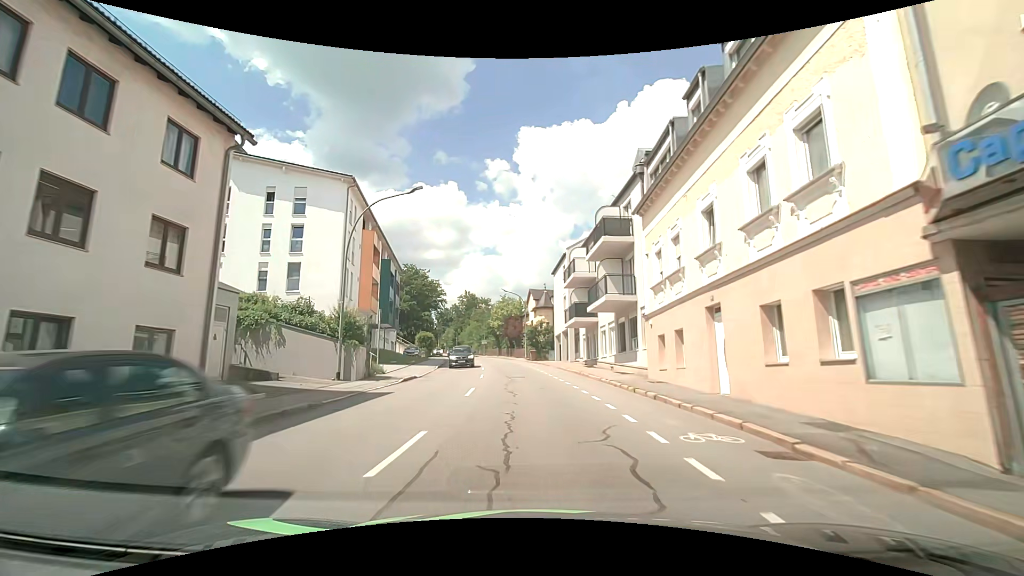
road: tertiary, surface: asphalt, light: Day
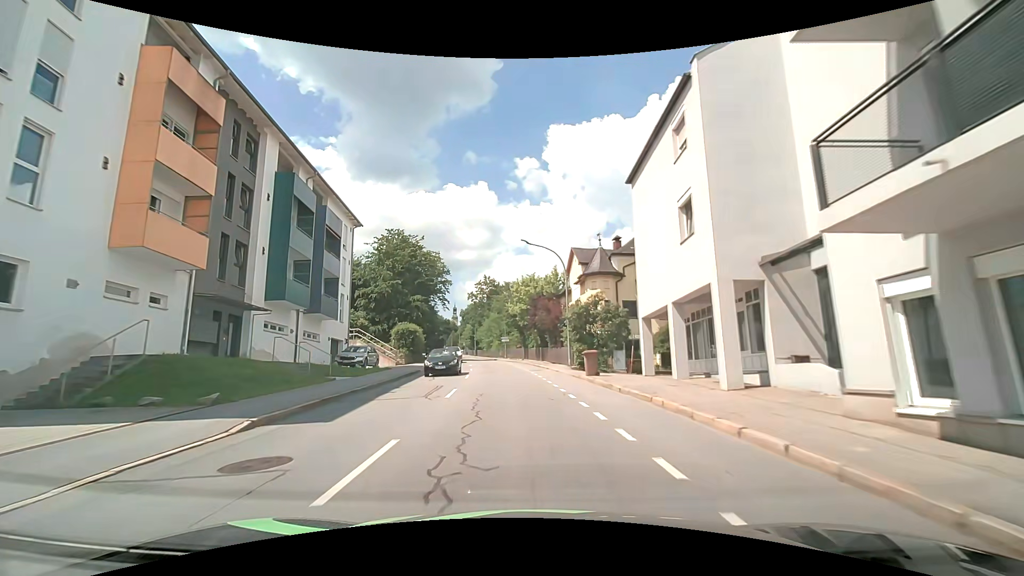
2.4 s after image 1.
(-1.2, +28.3) m; -5°
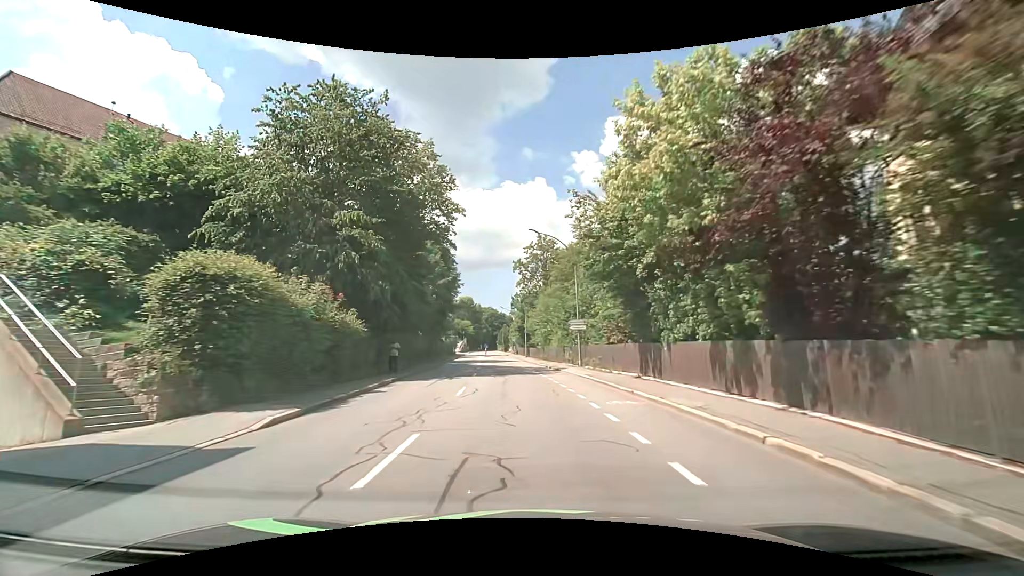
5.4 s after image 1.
(-1.8, +36.0) m; -6°
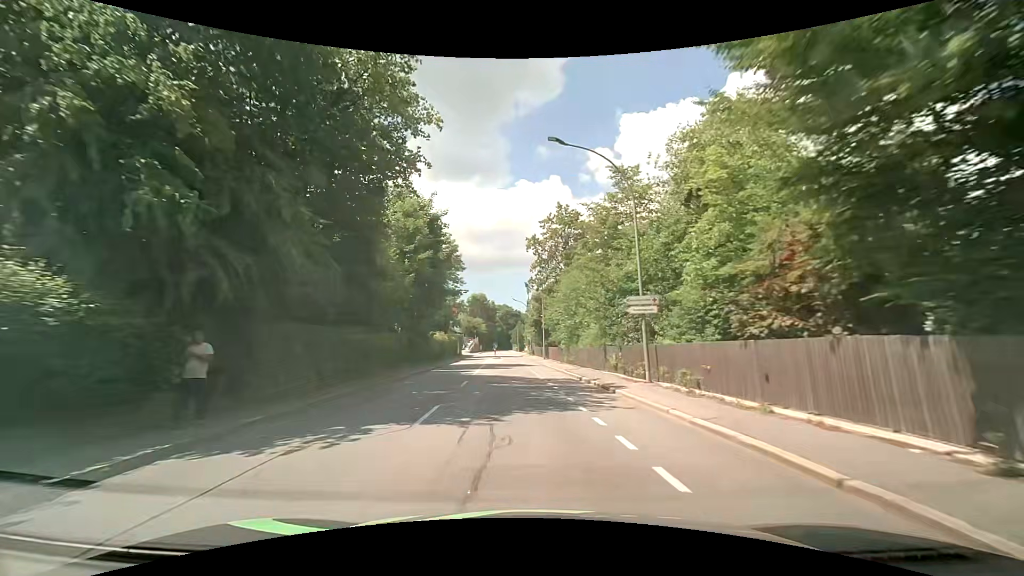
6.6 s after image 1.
(-0.3, +14.1) m; -2°
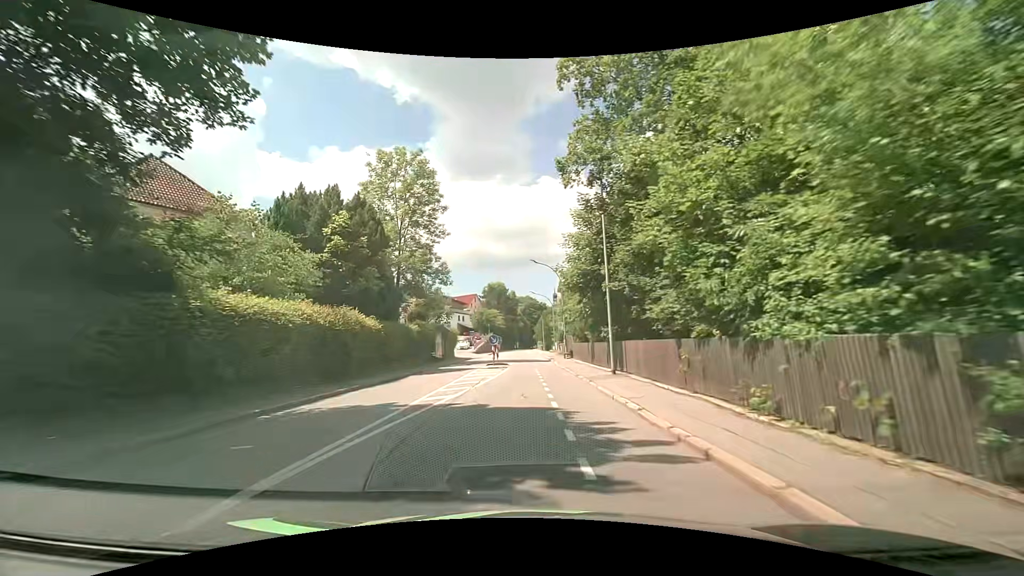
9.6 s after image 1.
(-0.5, +33.6) m; -3°
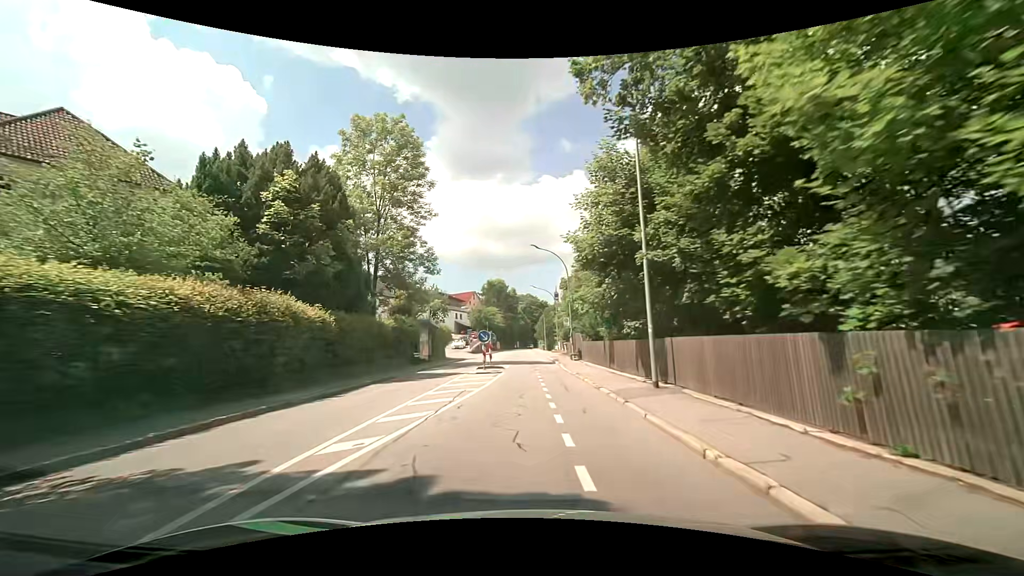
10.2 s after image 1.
(0.0, +6.5) m; 0°
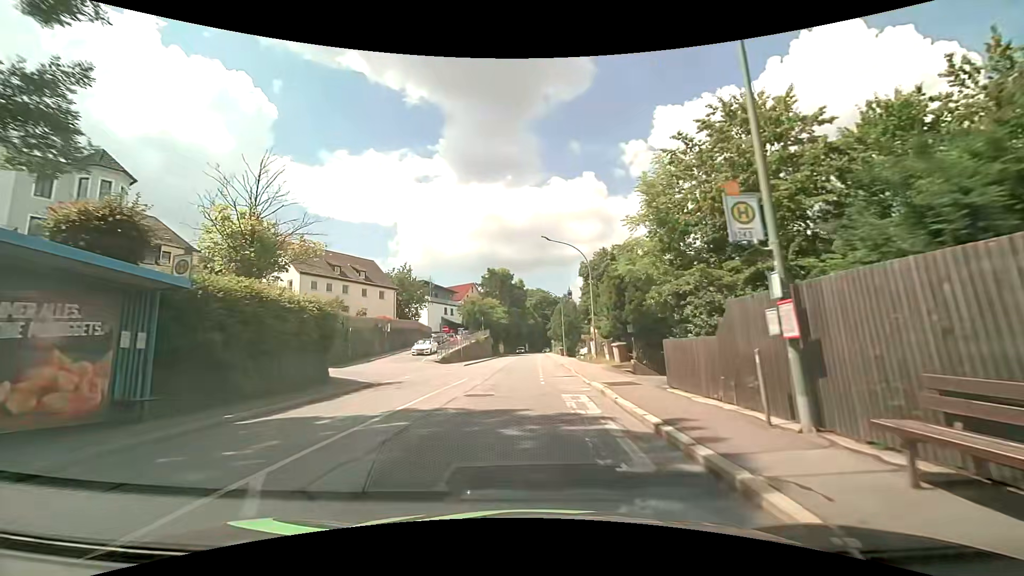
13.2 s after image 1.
(-0.1, +31.2) m; -1°
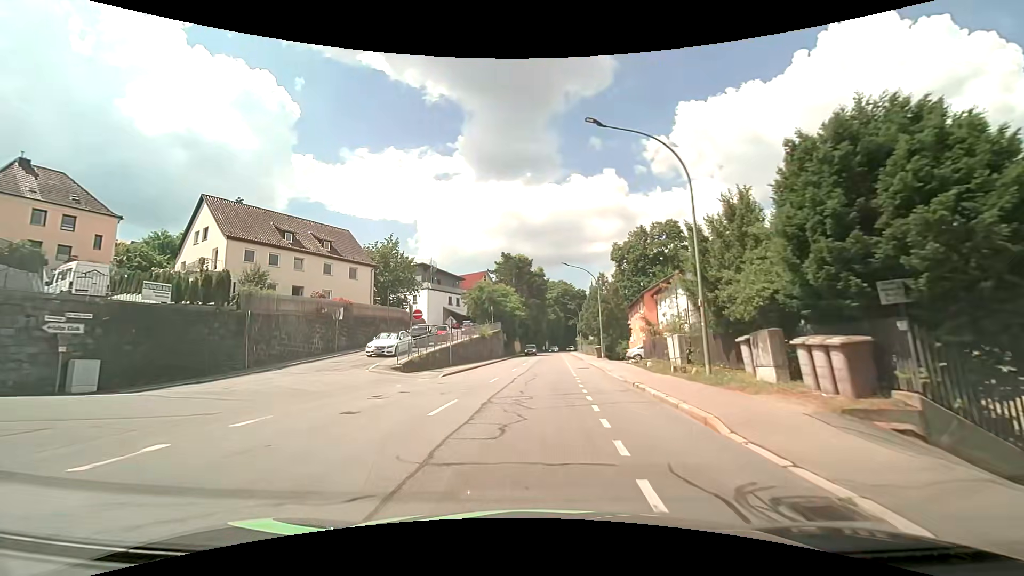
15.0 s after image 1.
(-0.5, +18.3) m; -3°
(0, +10) (0, +20) (+1, +30) (+1, +40) (+2, +50) (+3, +60) (+3, +70) (+4, +80) (+4, +90) (+5, +100) m
